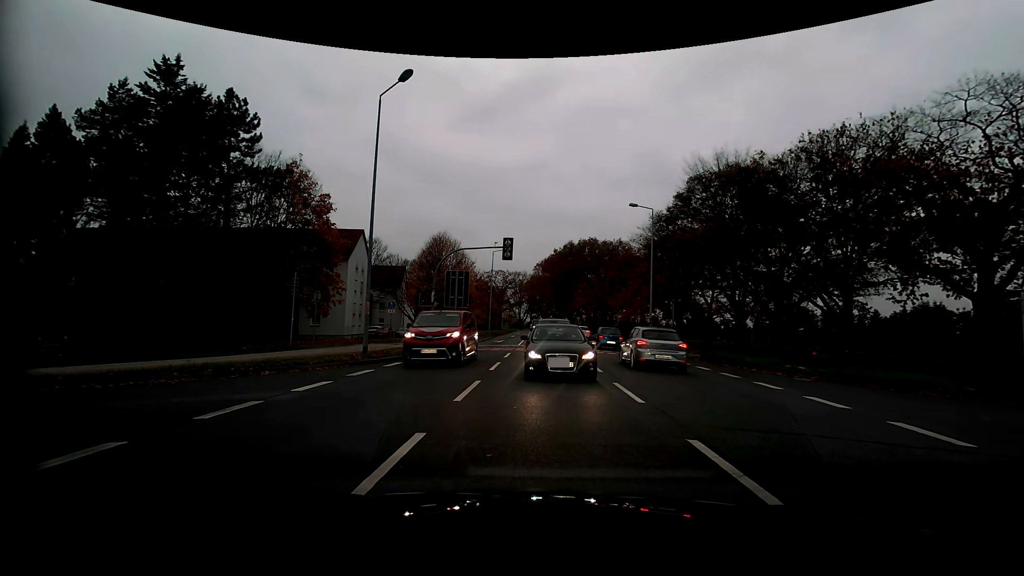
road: primary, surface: asphalt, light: Day
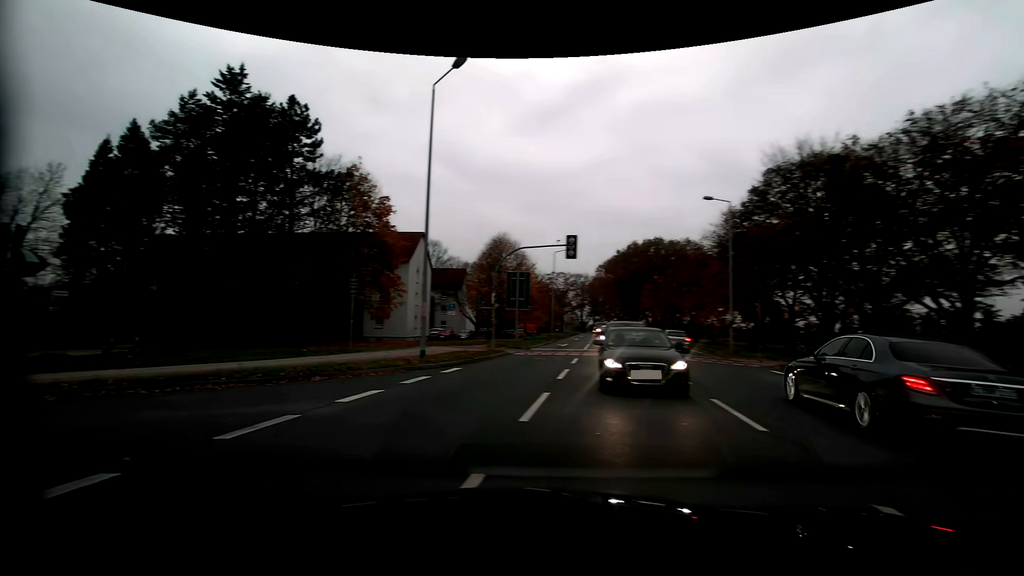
(-0.1, +2.0) m; -9°
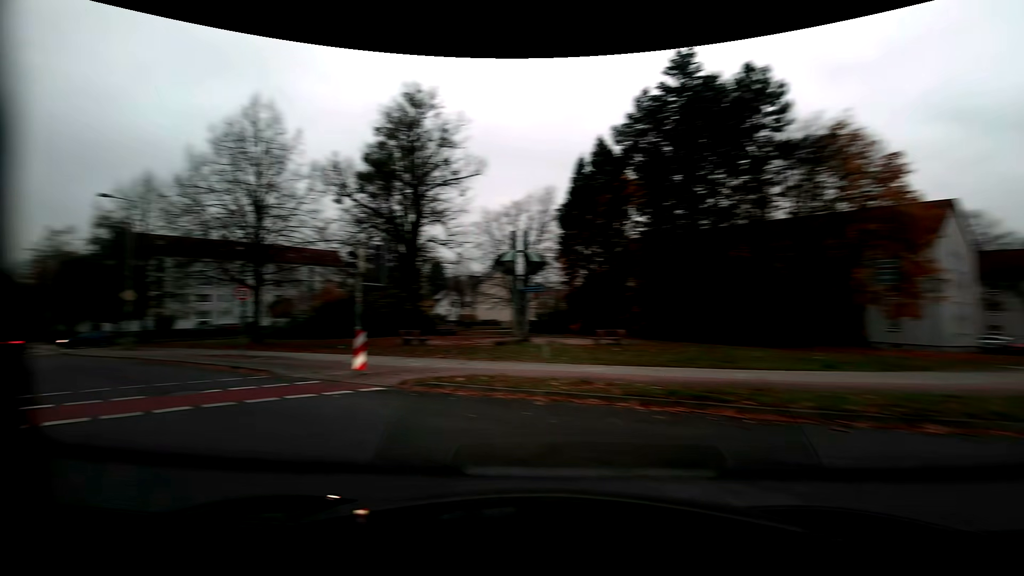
(-2.6, +5.7) m; -51°
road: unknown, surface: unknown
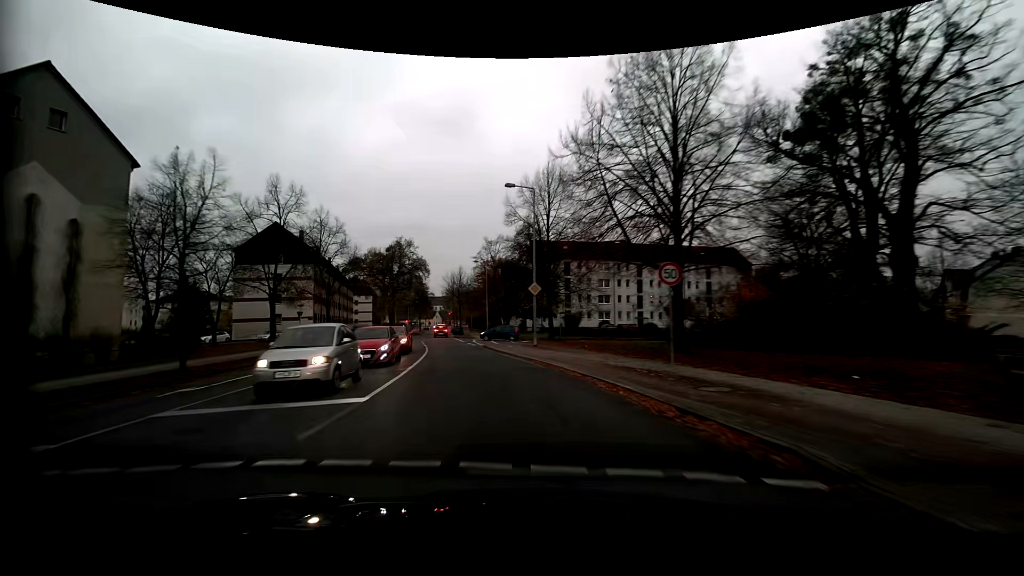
(-5.1, +9.5) m; -40°
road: residential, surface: asphalt
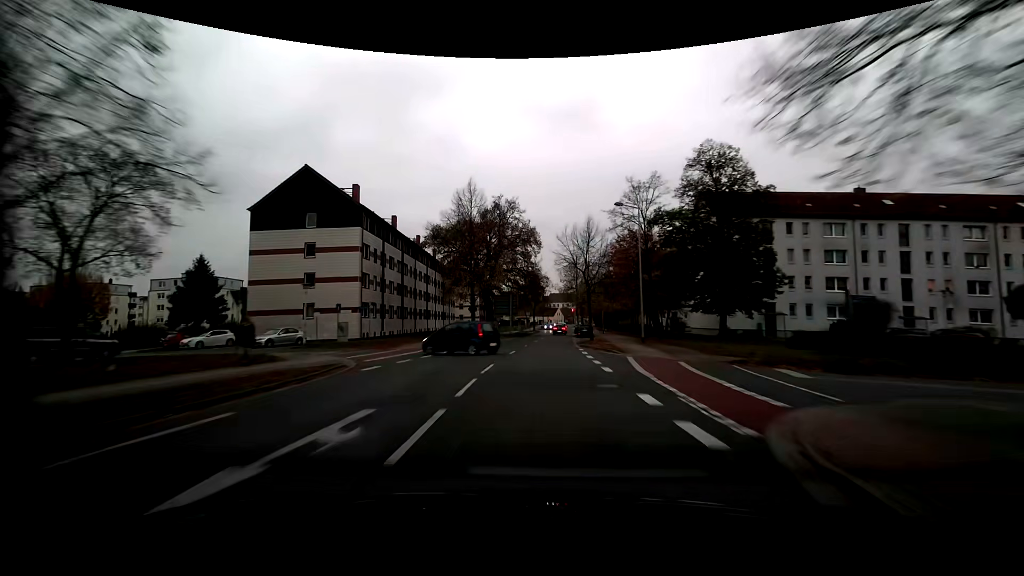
(-5.2, +30.8) m; -15°
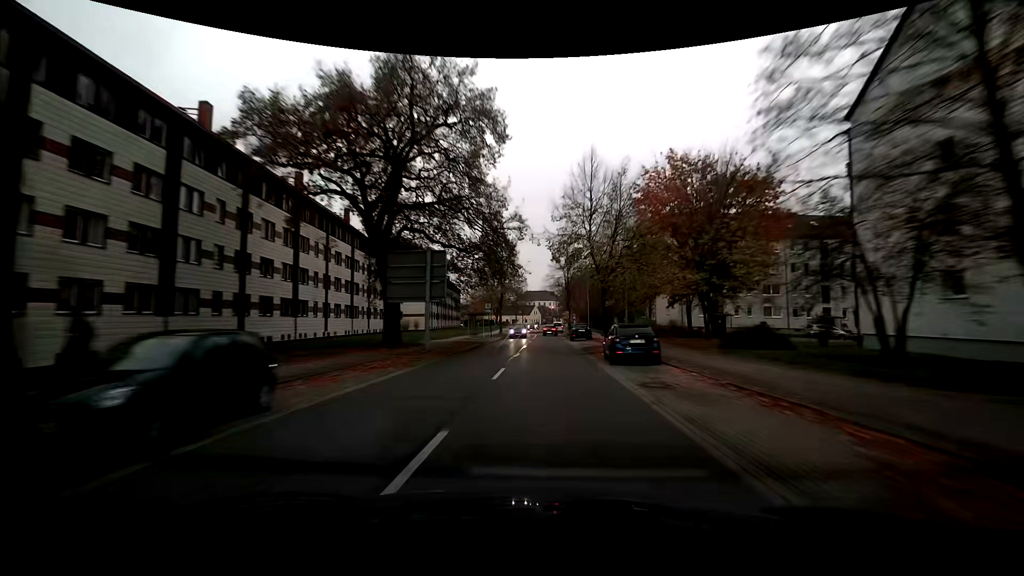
(+0.9, +37.8) m; +3°
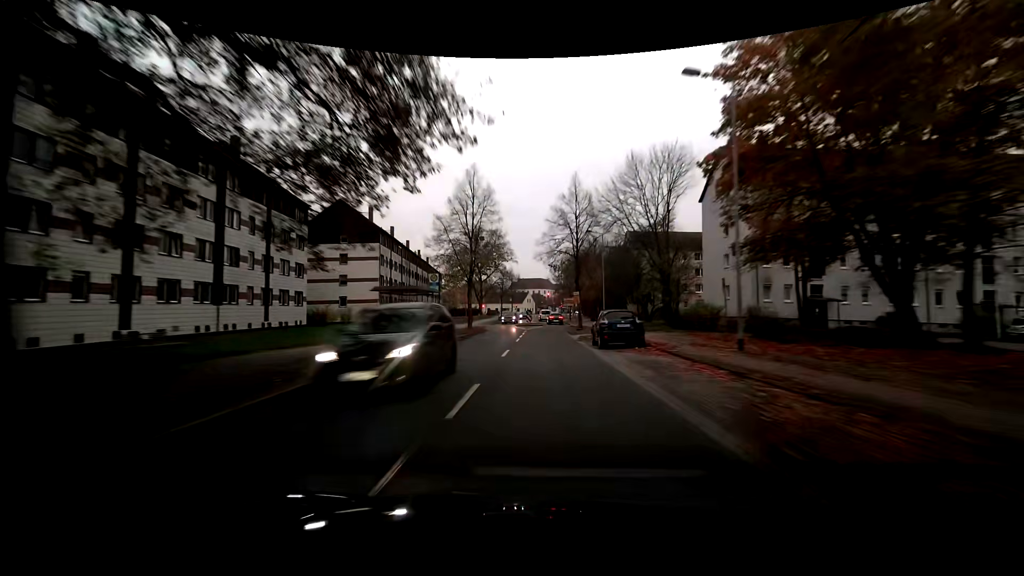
(+0.2, +23.9) m; 0°
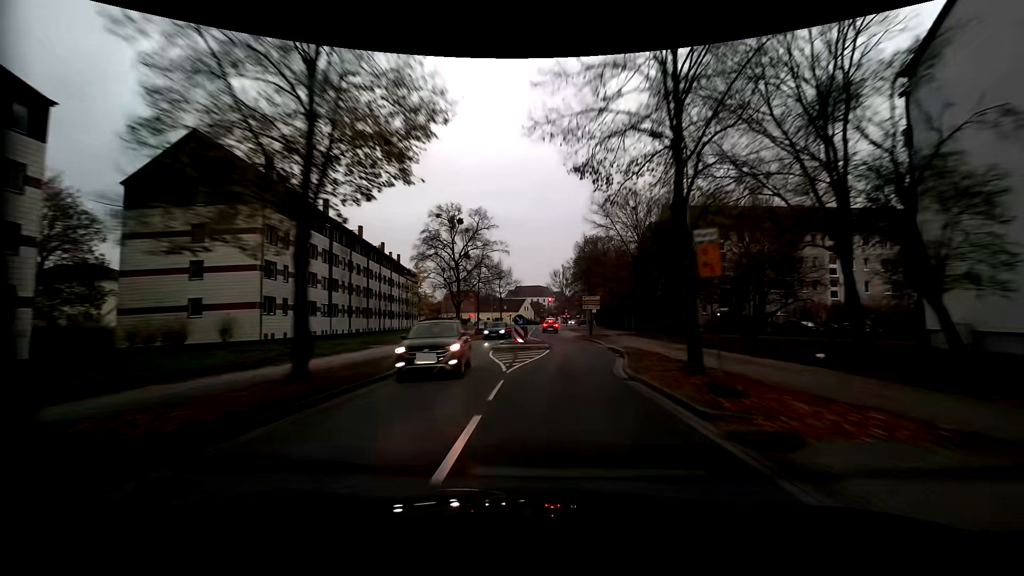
(+0.1, +28.8) m; +1°
